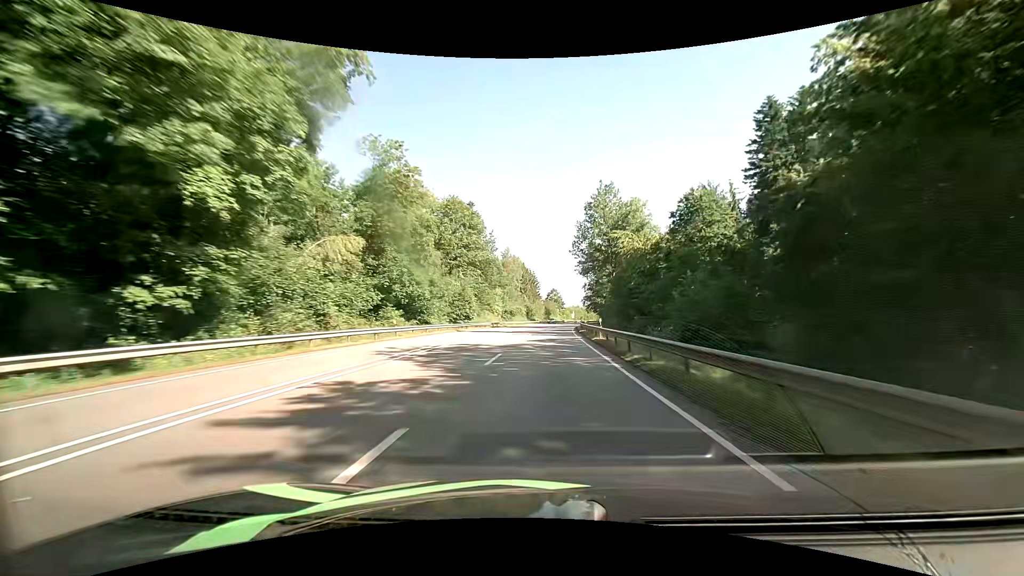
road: primary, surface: asphalt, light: Day
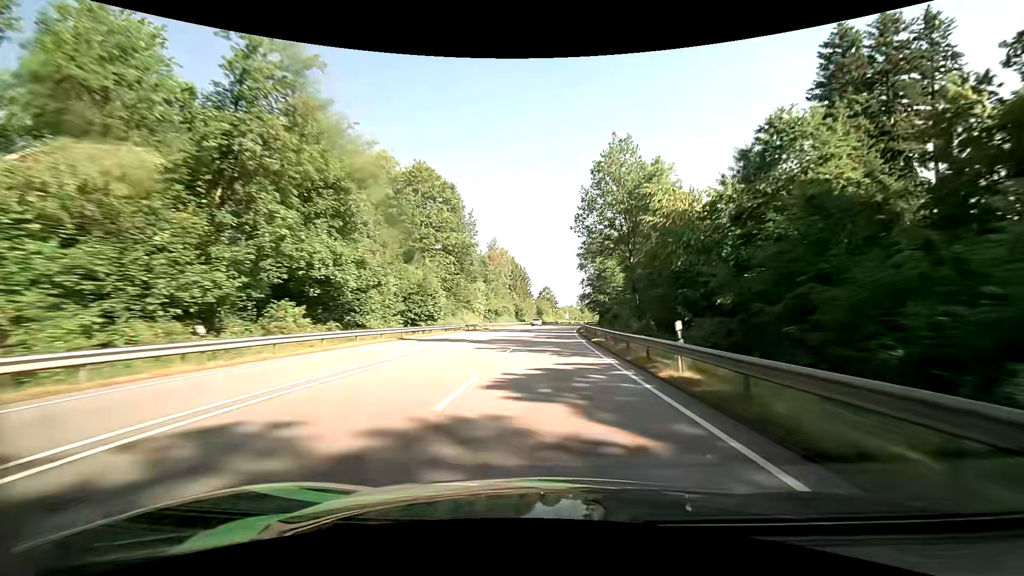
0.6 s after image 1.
(+0.2, +18.9) m; +1°
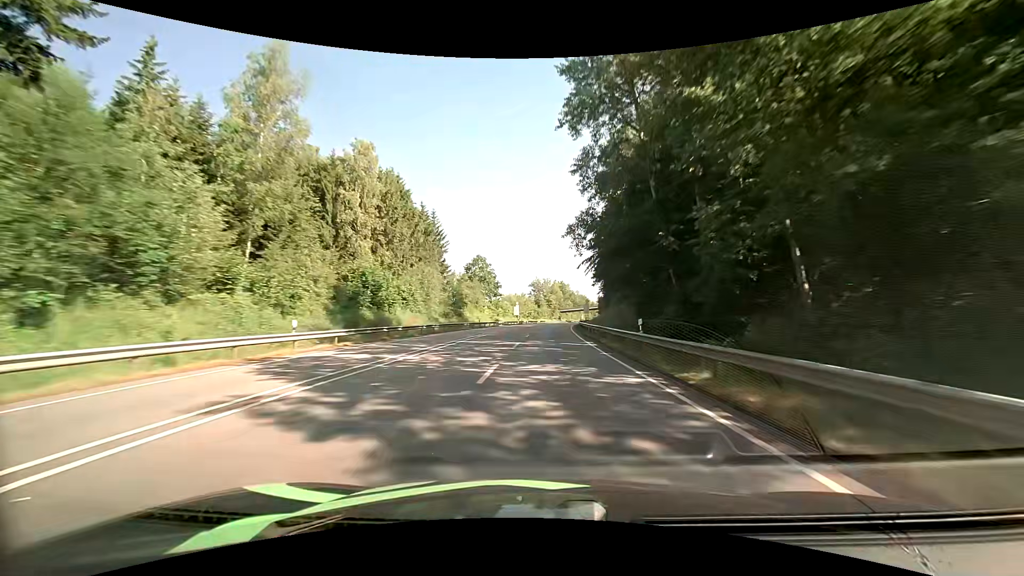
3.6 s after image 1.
(+4.4, +94.1) m; +6°
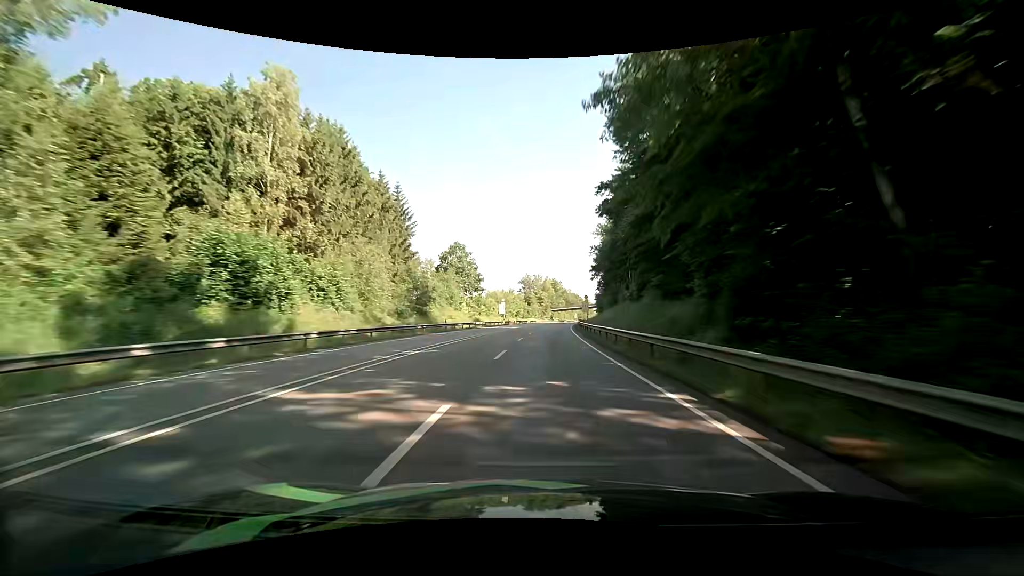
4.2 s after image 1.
(+0.2, +18.7) m; +1°
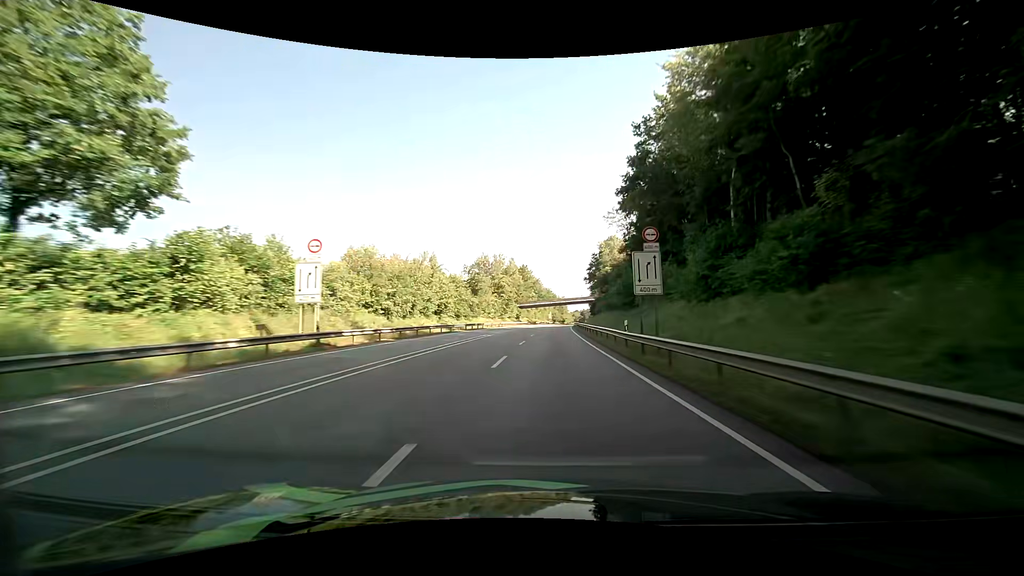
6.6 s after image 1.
(+2.3, +74.8) m; +3°
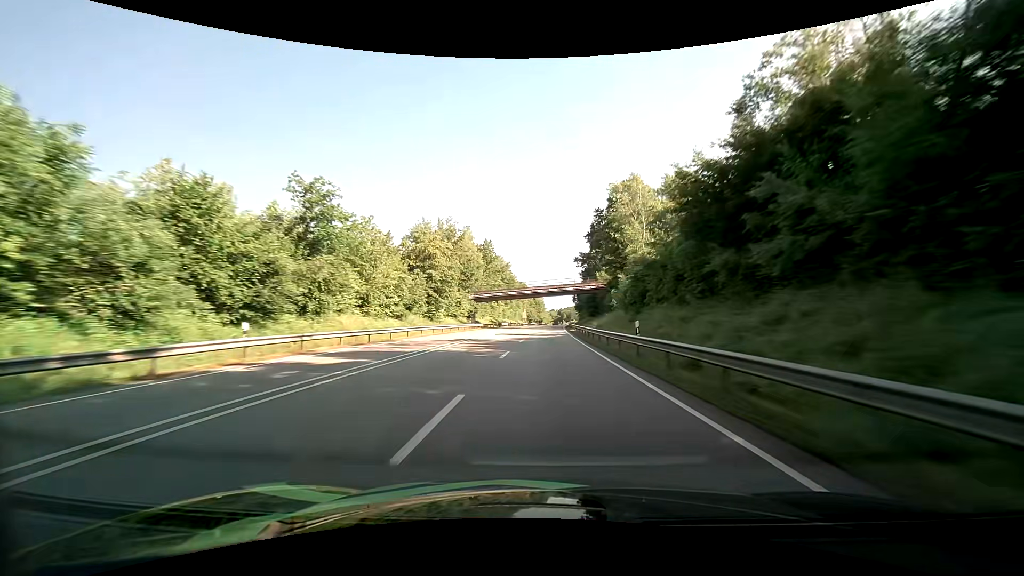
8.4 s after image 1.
(+1.7, +57.2) m; +3°
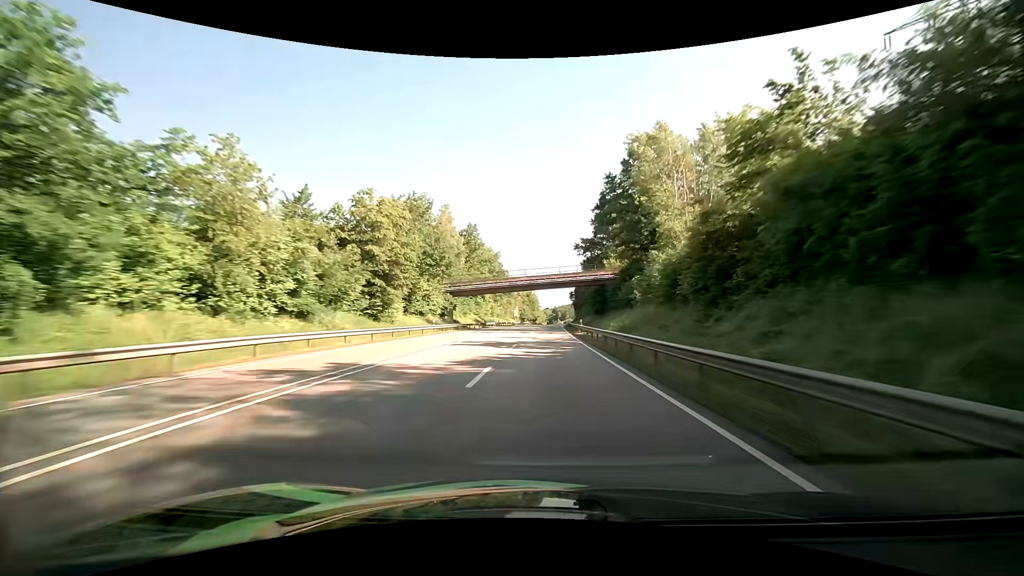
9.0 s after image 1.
(+0.2, +19.3) m; +1°
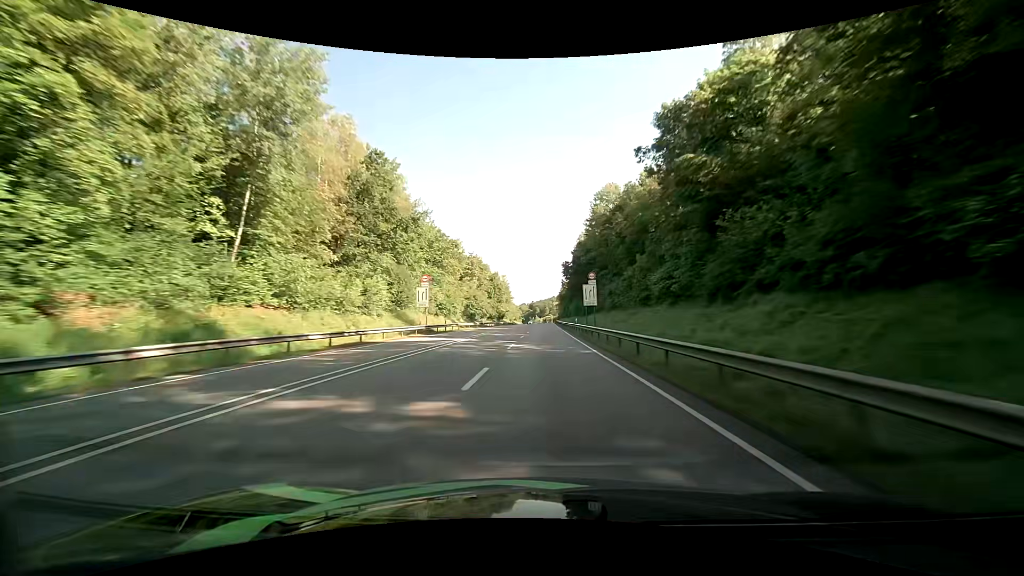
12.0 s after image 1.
(+2.3, +97.3) m; +2°
(0, +10) (0, +20) (0, +30) (0, +40) (+1, +50) (+1, +60) (+1, +70) (+1, +80) (+2, +90) (+2, +100) m
